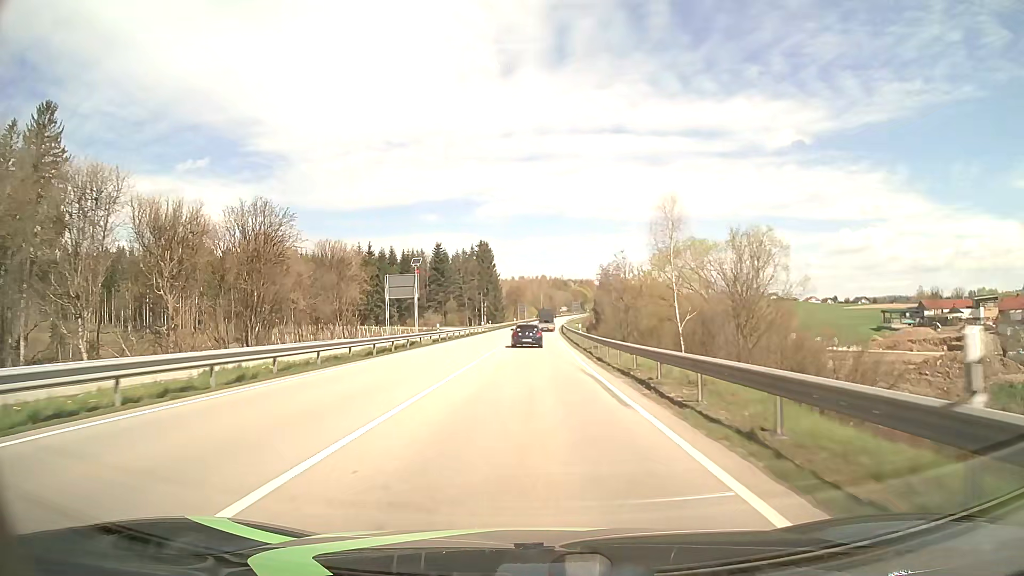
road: primary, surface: asphalt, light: Day
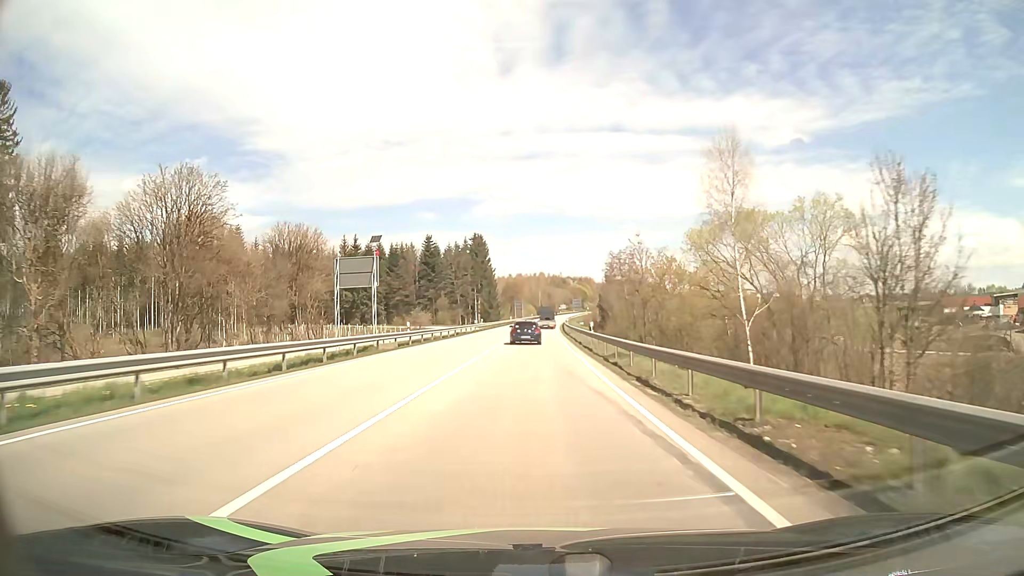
(+0.1, +11.3) m; 0°
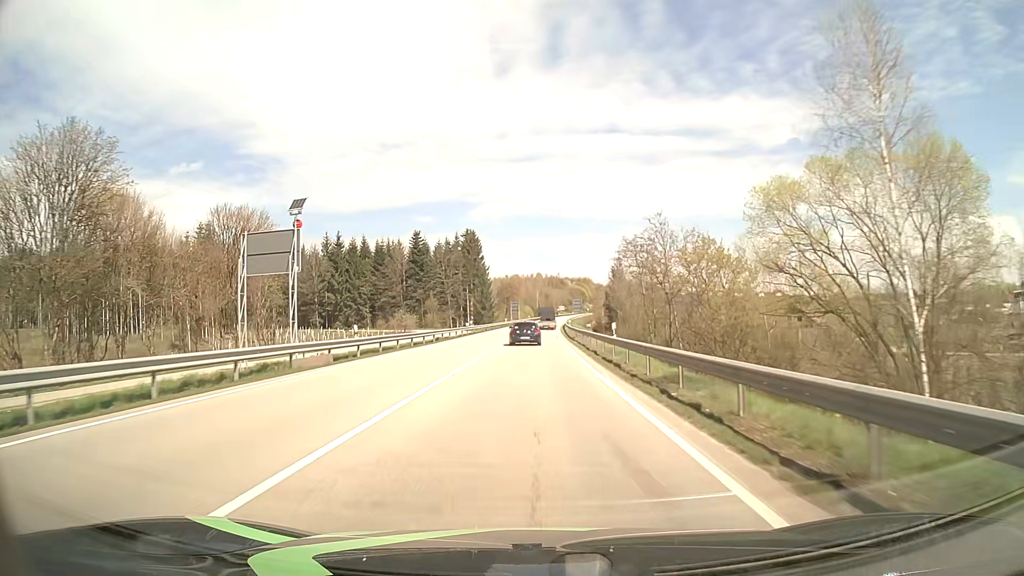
(0.0, +11.3) m; 0°
